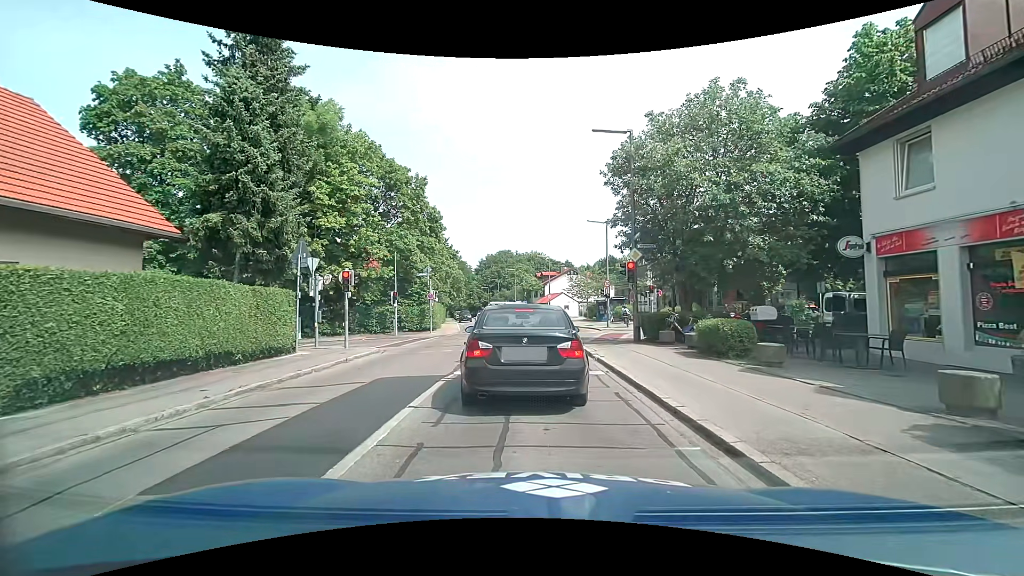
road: tertiary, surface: asphalt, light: Day
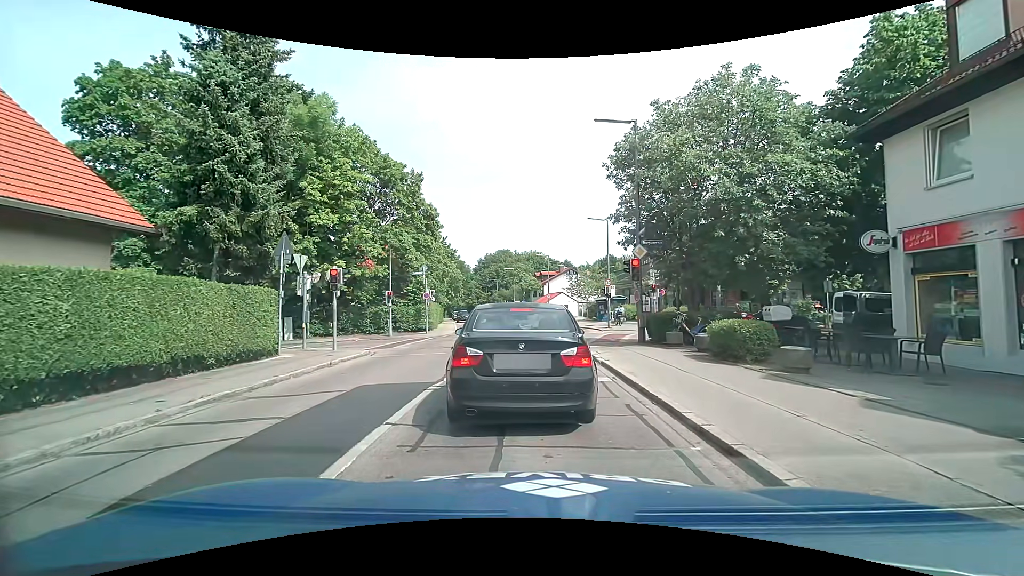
(0.0, +1.0) m; 0°
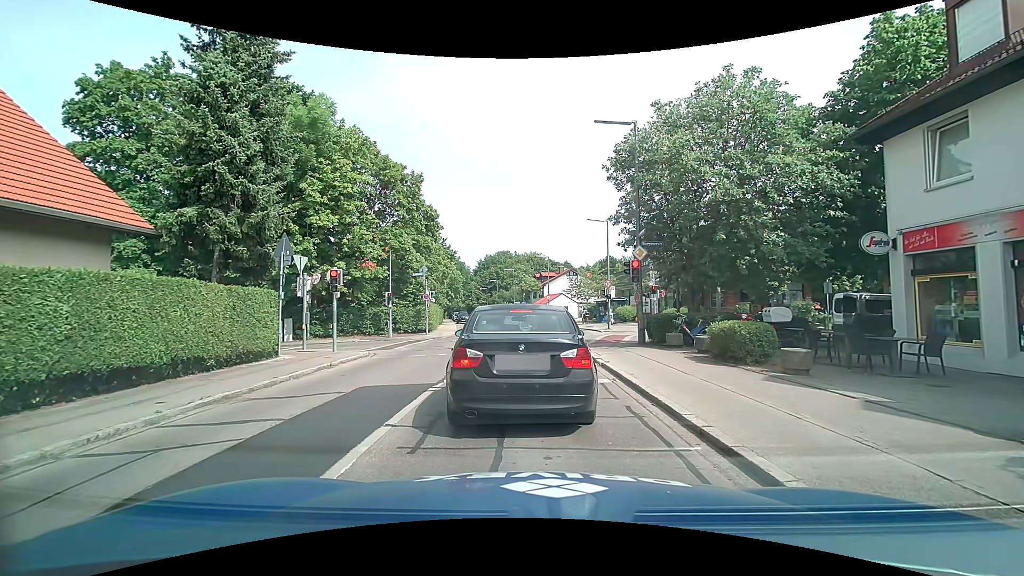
(0.0, +0.1) m; 0°
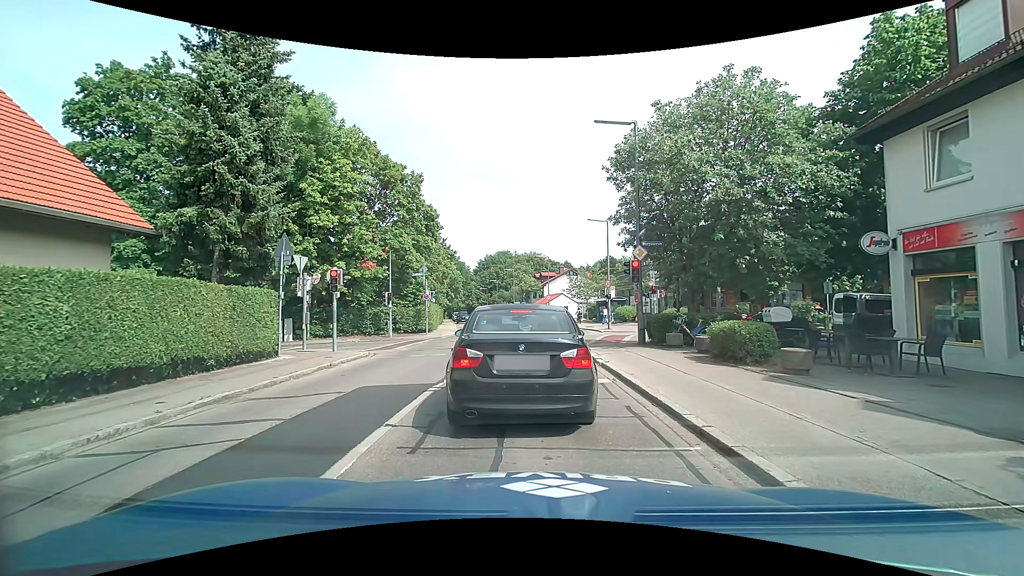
(0.0, 0.0) m; 0°
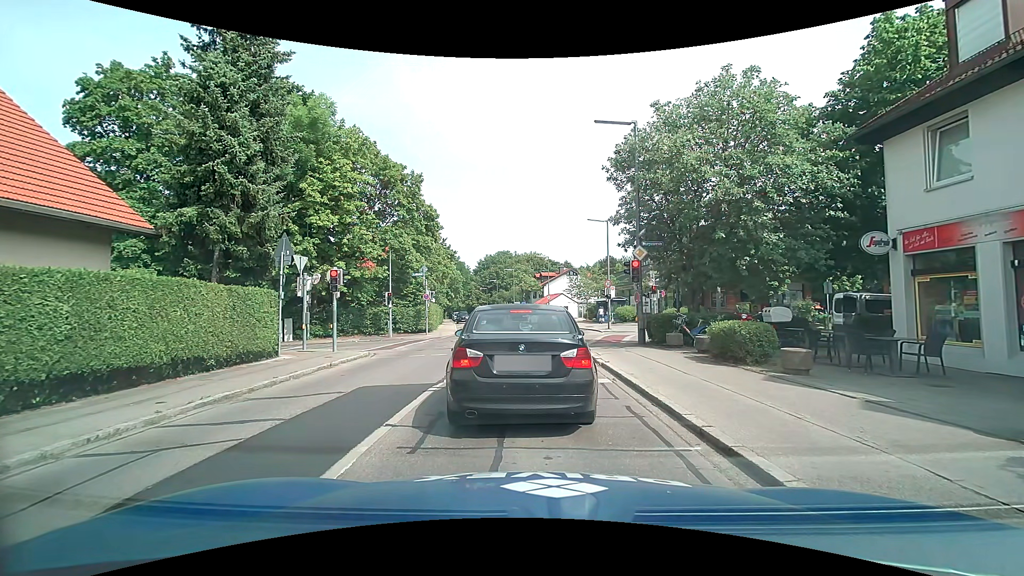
(0.0, 0.0) m; 0°
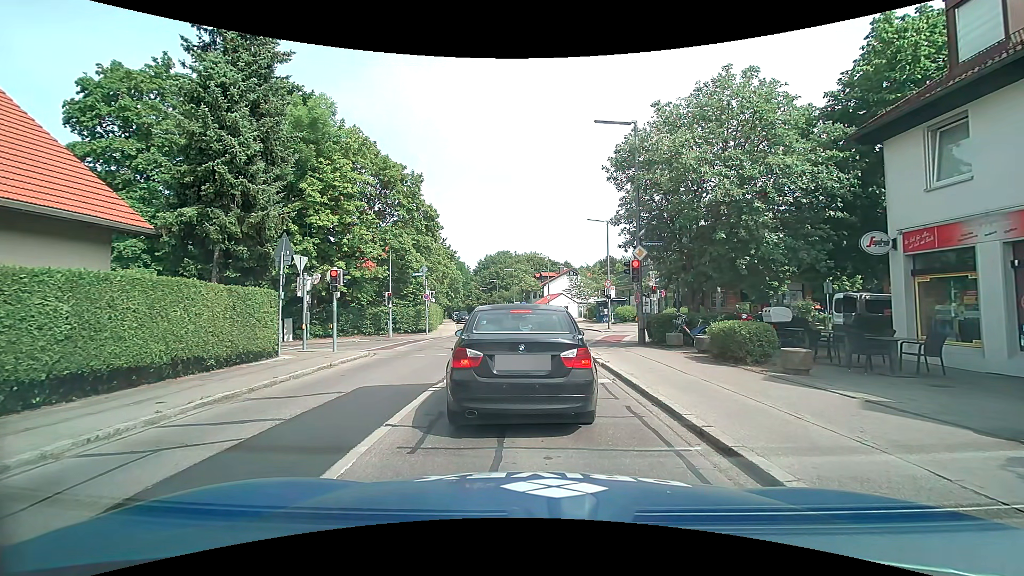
(0.0, 0.0) m; 0°
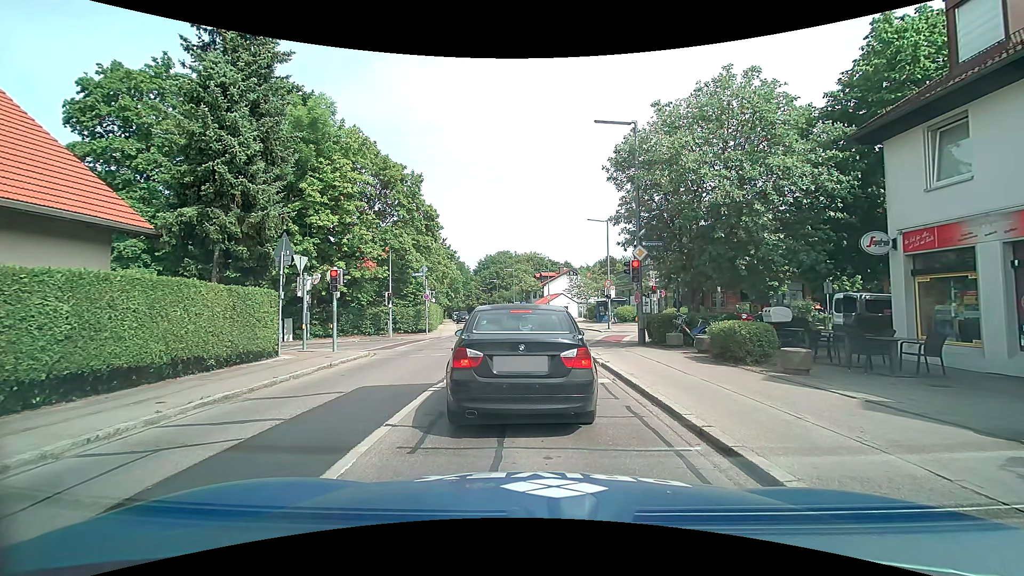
(0.0, 0.0) m; 0°
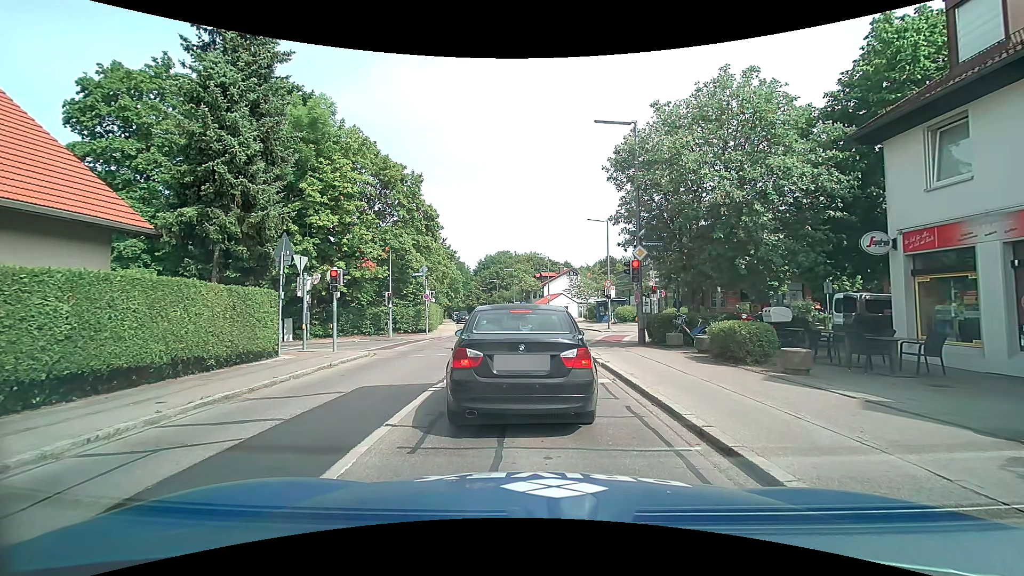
(0.0, 0.0) m; 0°
